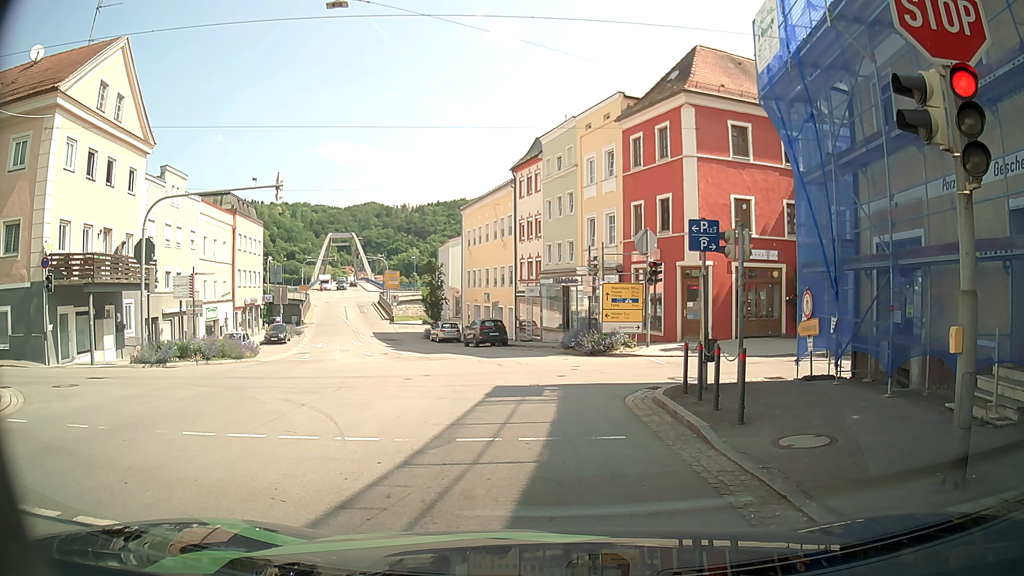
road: tertiary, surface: asphalt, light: Day
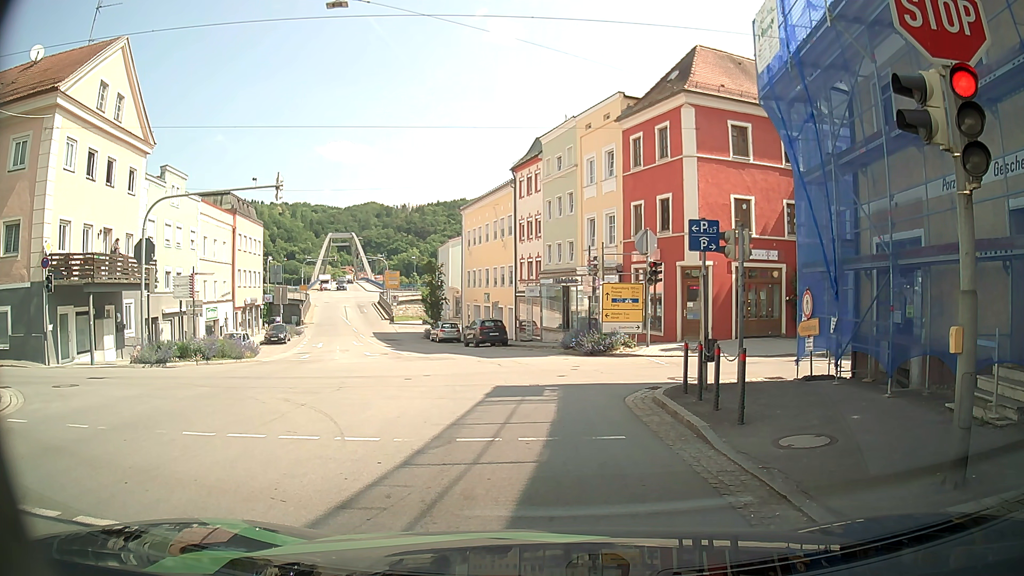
(0.0, 0.0) m; 0°
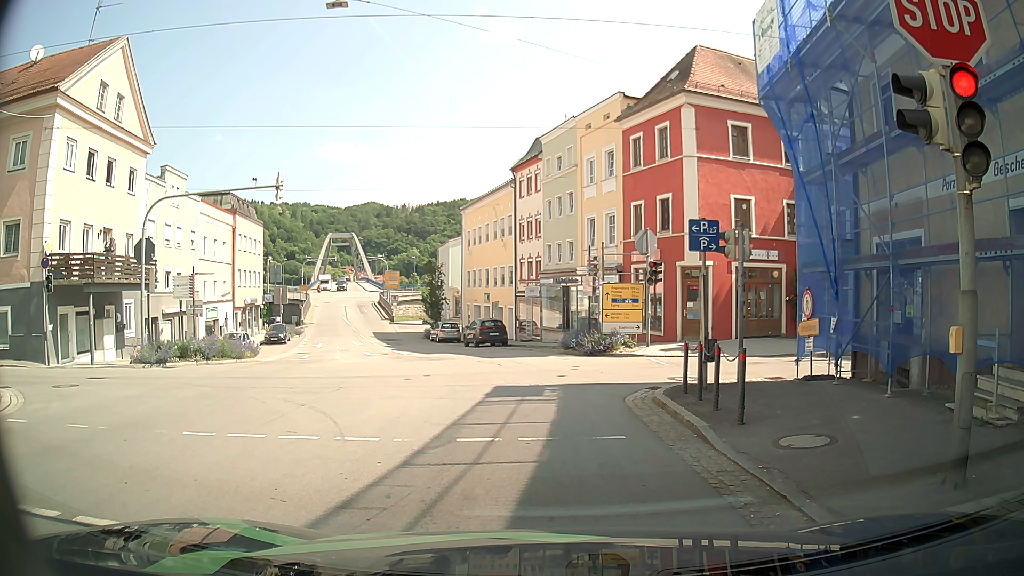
(0.0, 0.0) m; 0°
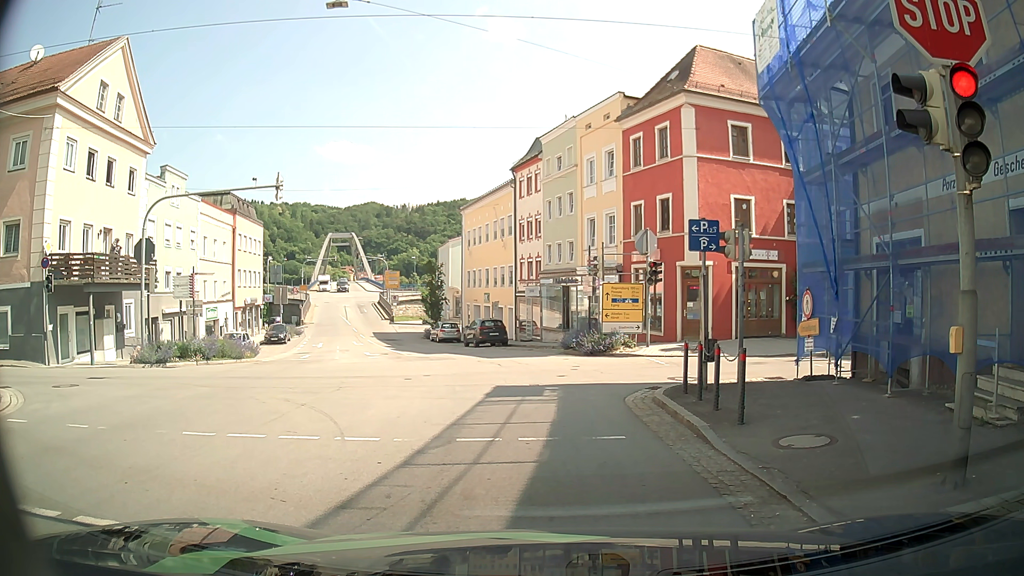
(0.0, 0.0) m; 0°
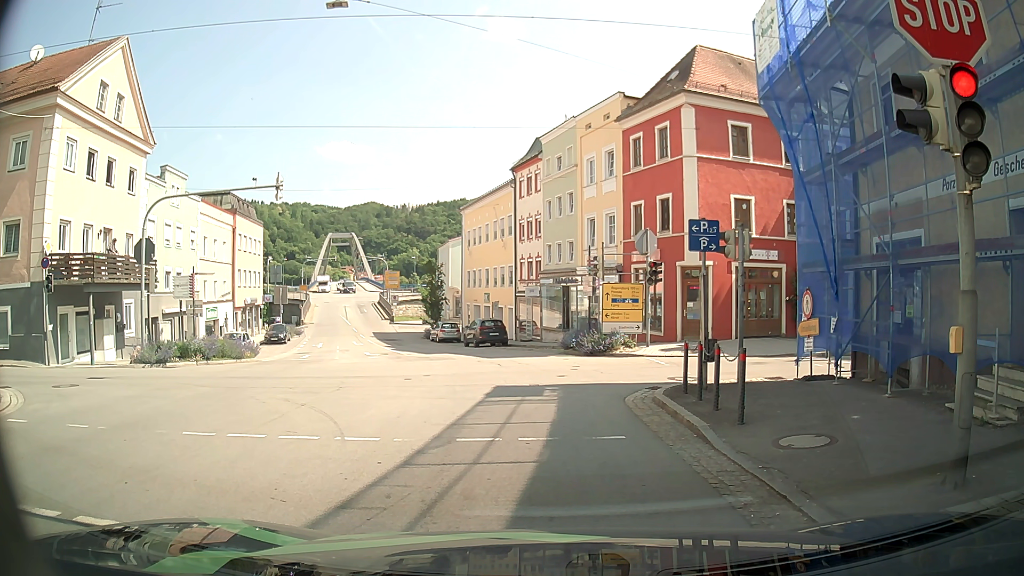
(0.0, 0.0) m; 0°
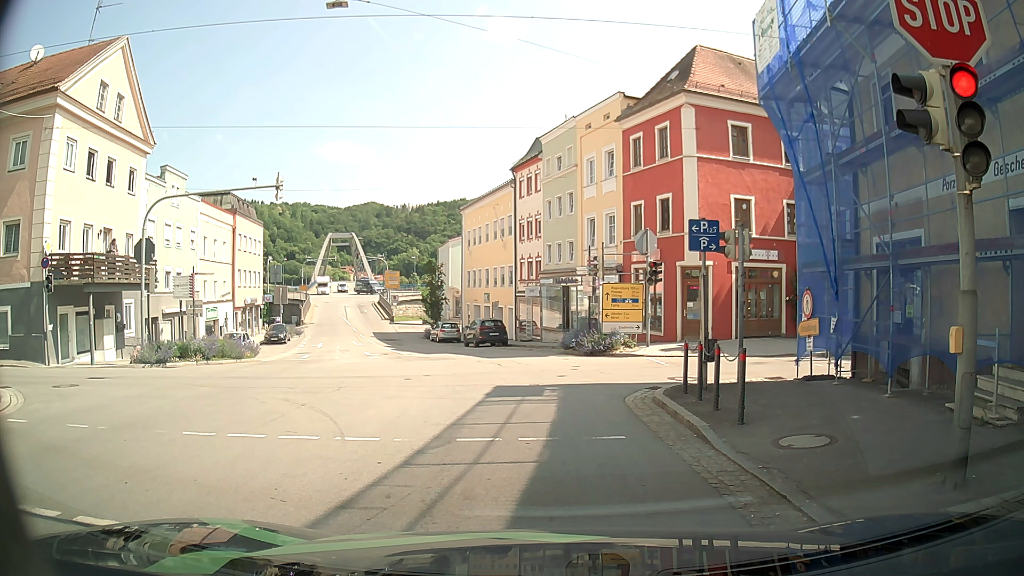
(0.0, 0.0) m; 0°
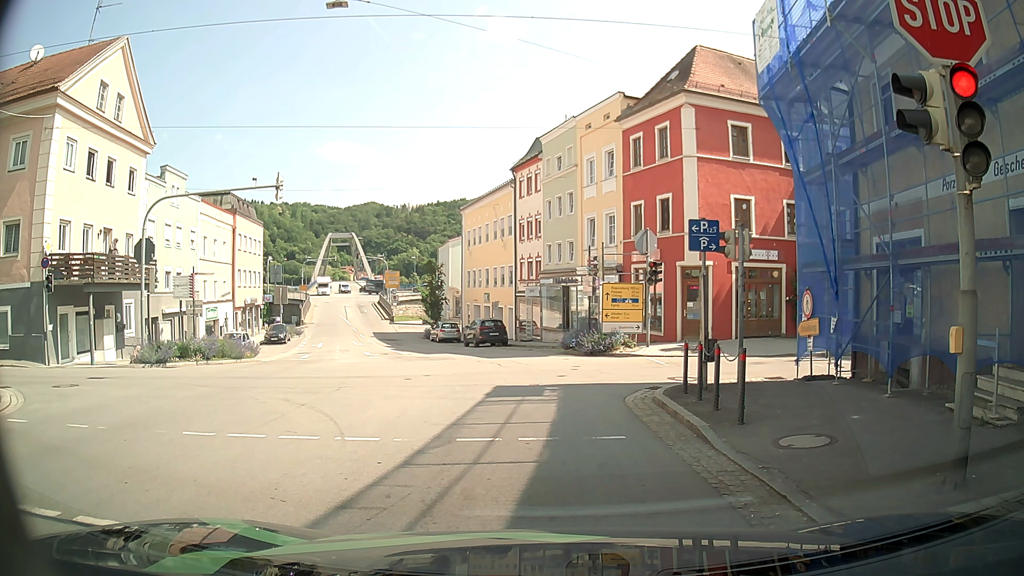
(0.0, 0.0) m; 0°
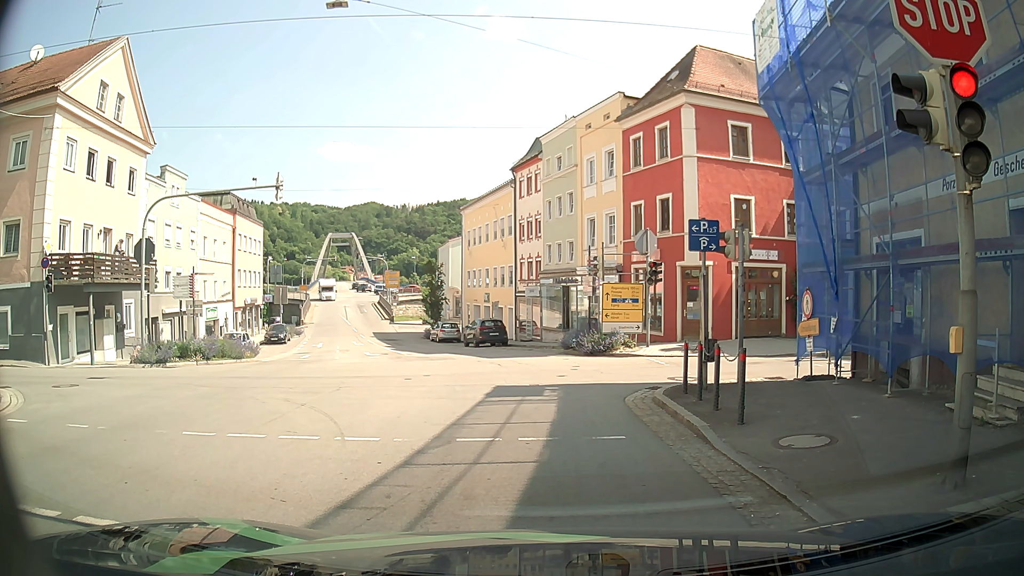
(0.0, 0.0) m; 0°
(+1, +10) (0, +20) (-2, +30) (-5, +39) (-7, +49) (-10, +59) (-13, +68) (-16, +78) (-18, +87) (-20, +97) m
